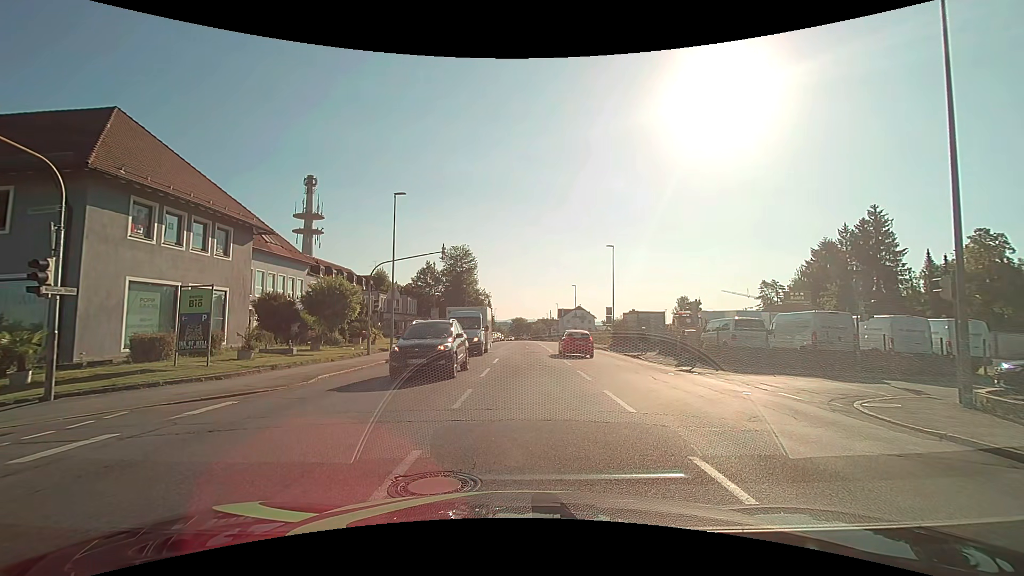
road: tertiary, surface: asphalt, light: Day
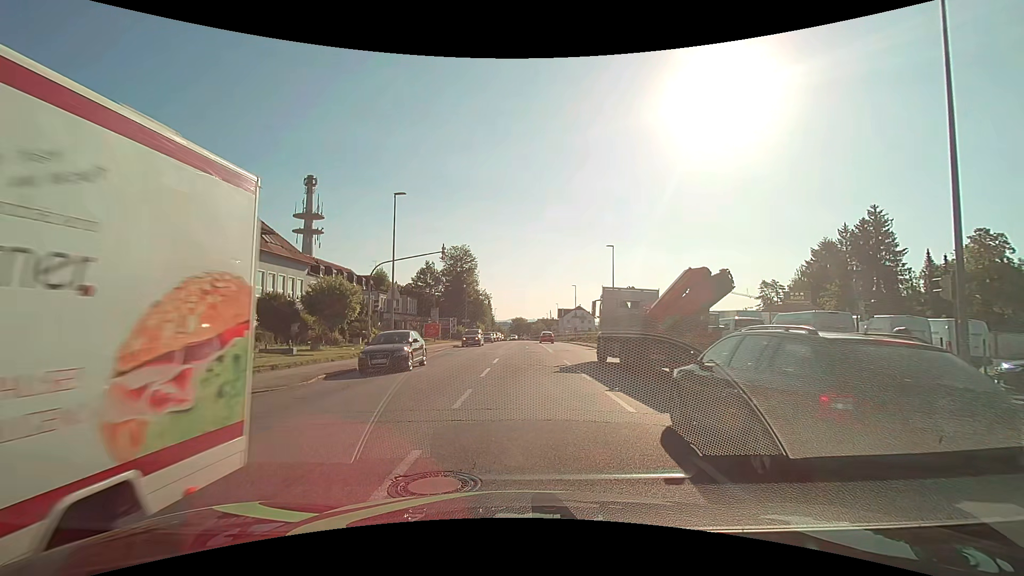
(0.0, 0.0) m; 0°
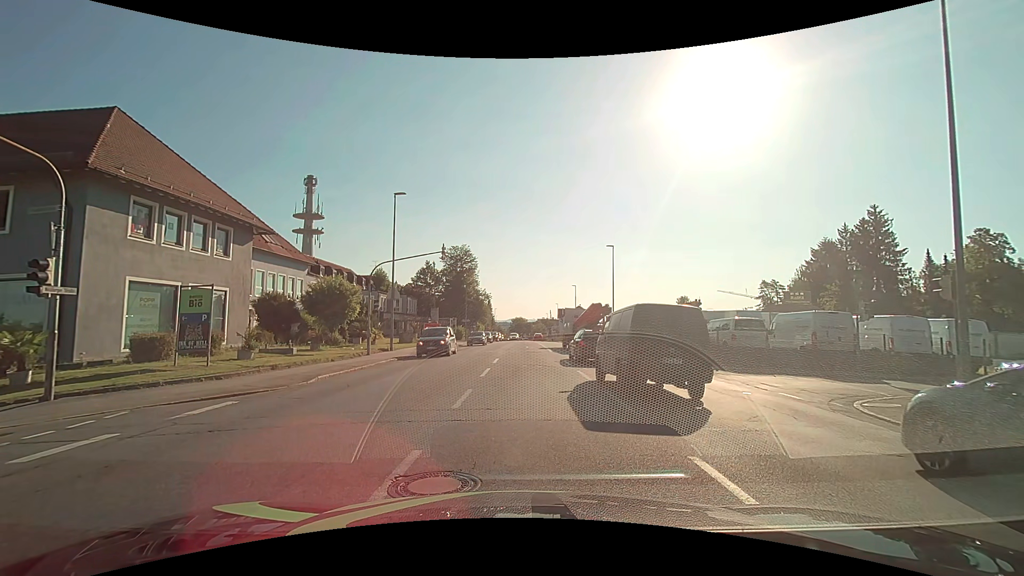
(0.0, 0.0) m; 0°
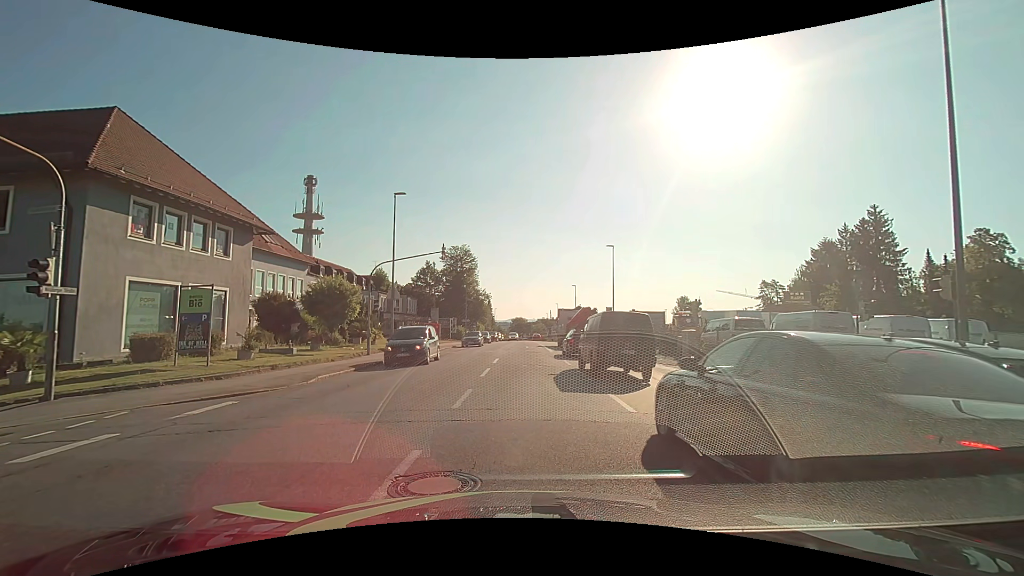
(0.0, 0.0) m; 0°
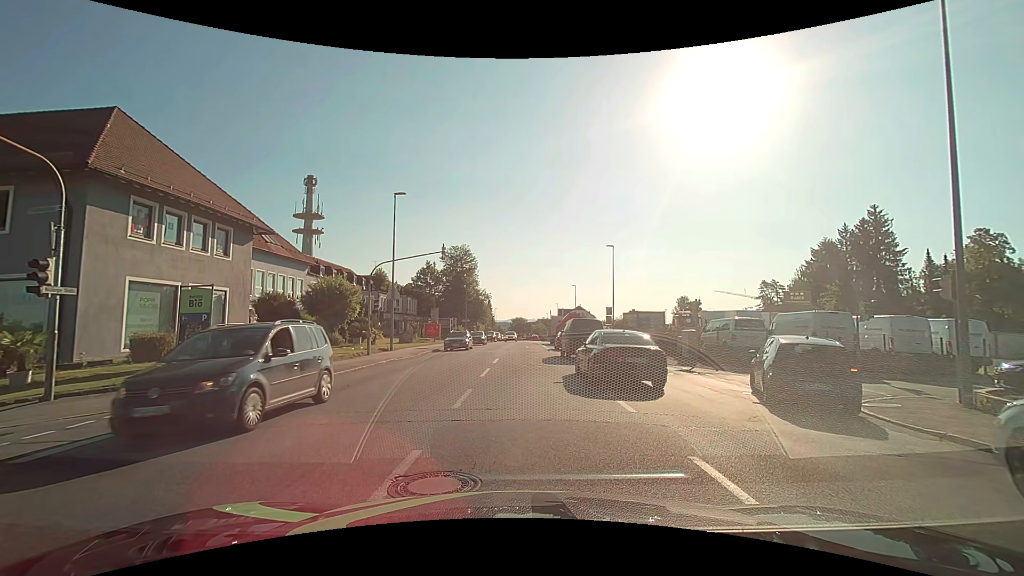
(0.0, 0.0) m; 0°
